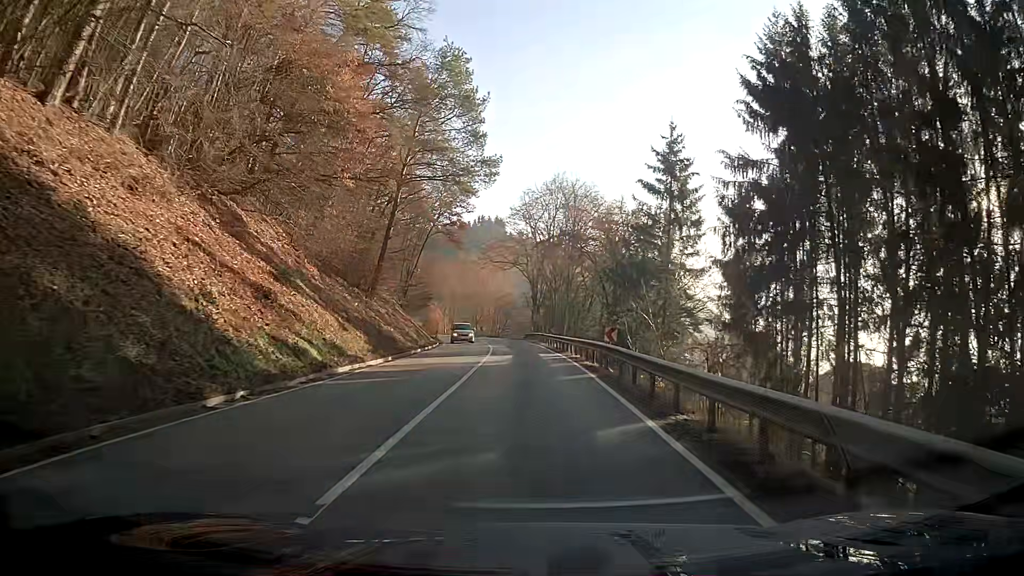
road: secondary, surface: asphalt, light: Day
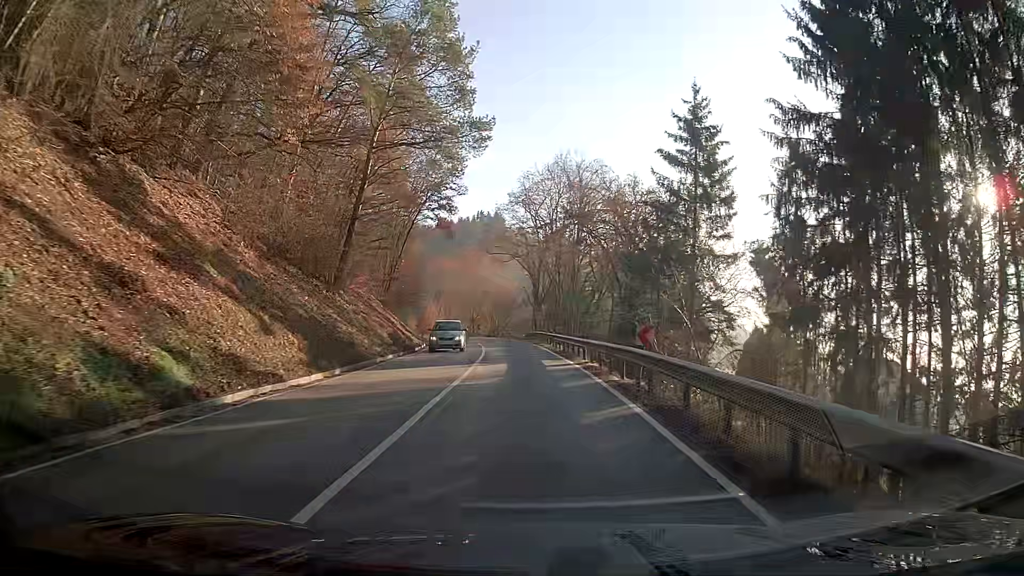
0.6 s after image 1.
(0.0, +7.0) m; 0°
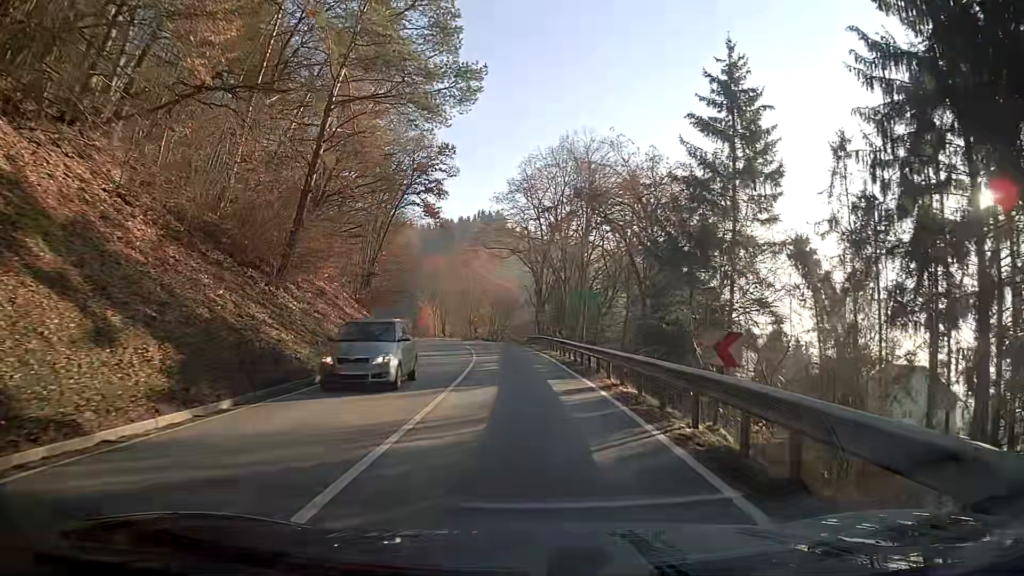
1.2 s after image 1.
(0.0, +6.9) m; 0°
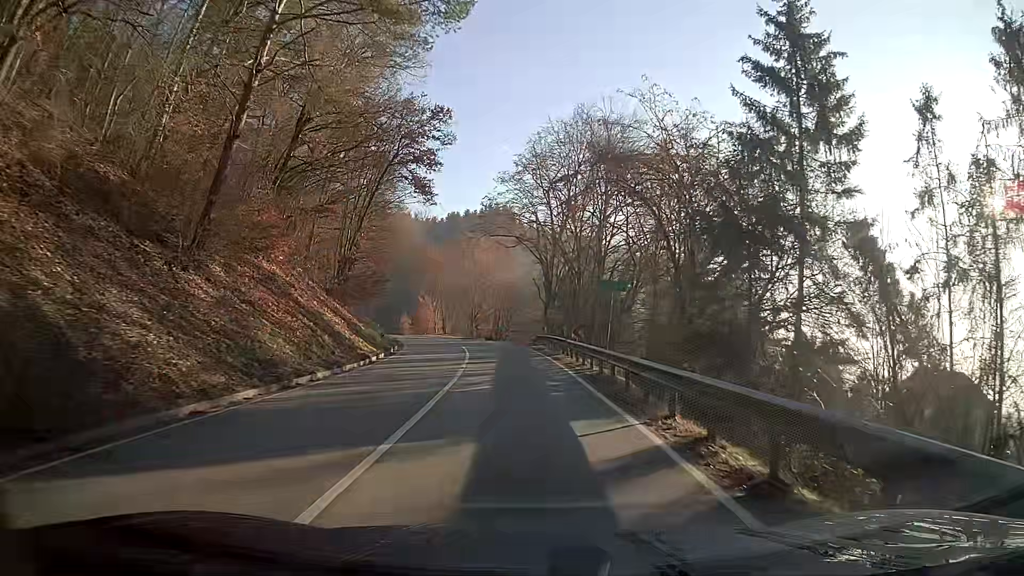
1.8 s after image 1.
(0.0, +7.0) m; -1°
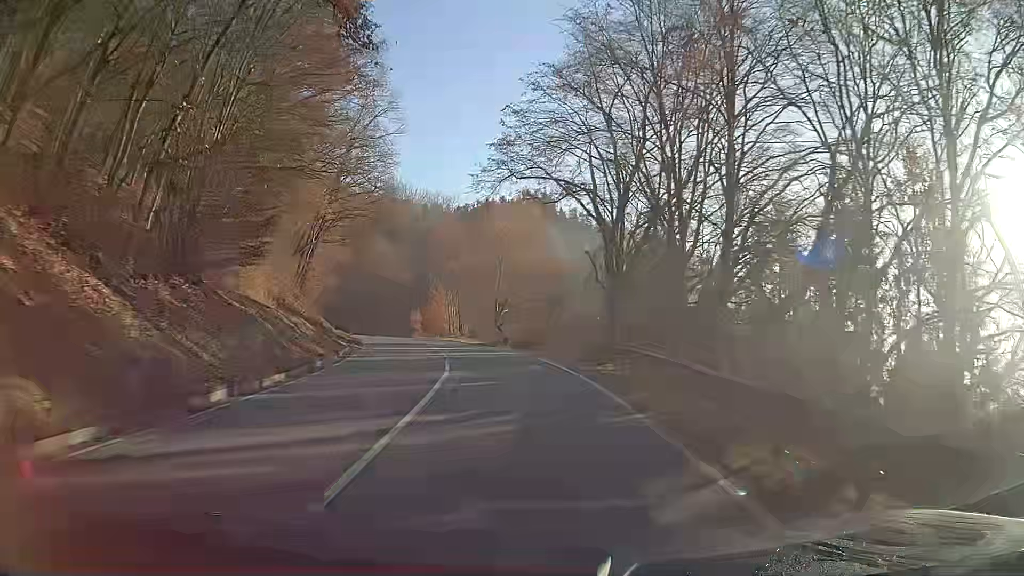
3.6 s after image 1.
(-0.7, +21.2) m; -4°
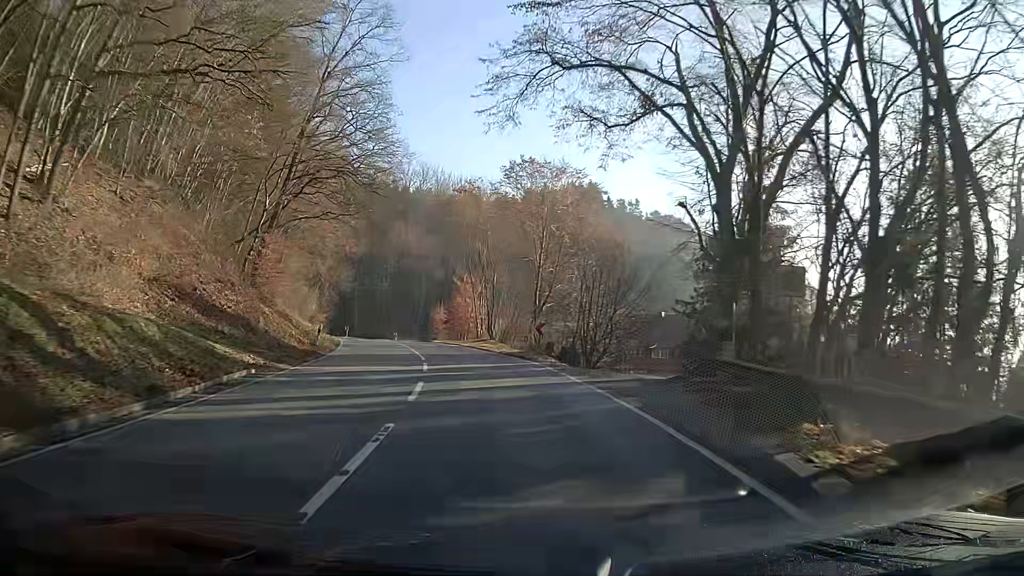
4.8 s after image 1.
(-0.5, +14.6) m; -4°
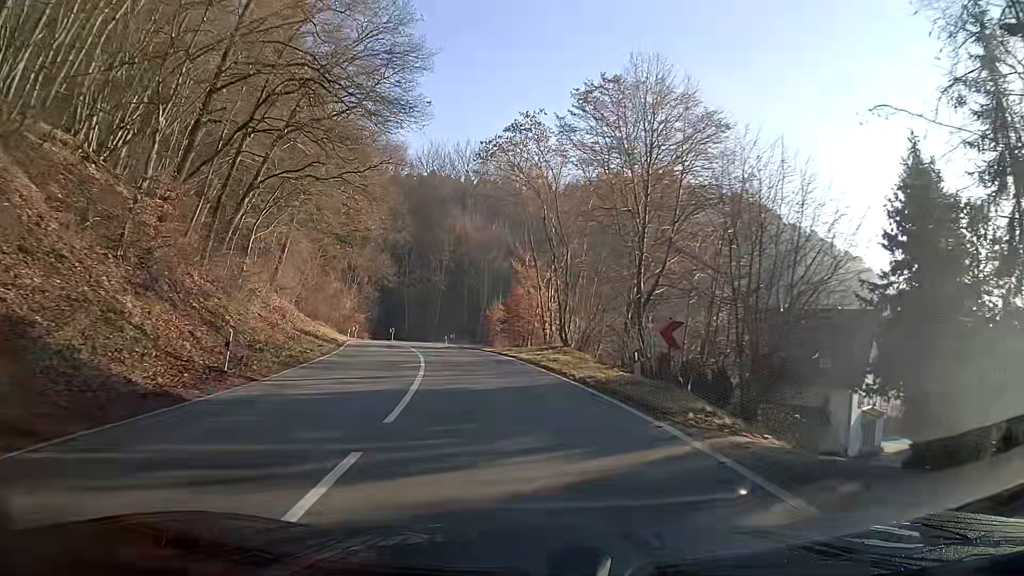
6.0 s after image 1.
(-0.8, +14.7) m; -6°
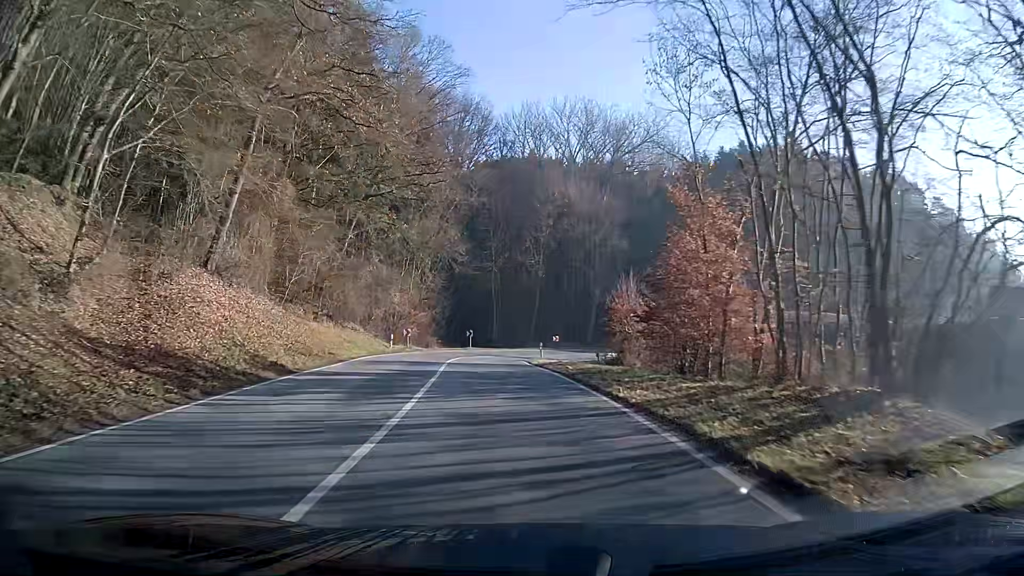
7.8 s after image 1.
(-1.7, +22.0) m; -8°
(0, +10) (-1, +20) (-2, +30) (-1, +40) (+2, +49) (+7, +58) (+15, +65) (+23, +70) (+33, +73) (+42, +76) m
